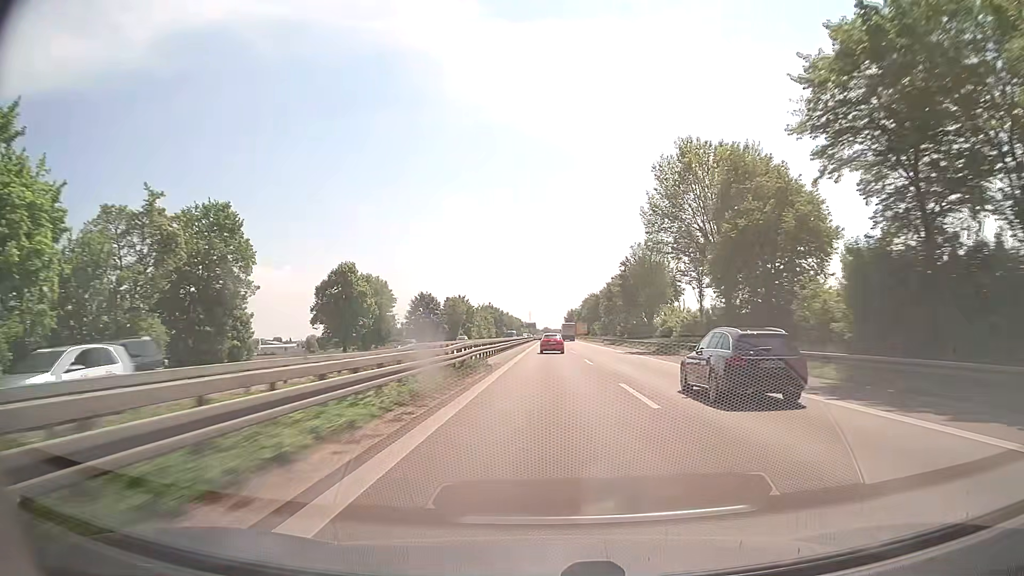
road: trunk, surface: asphalt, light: Day
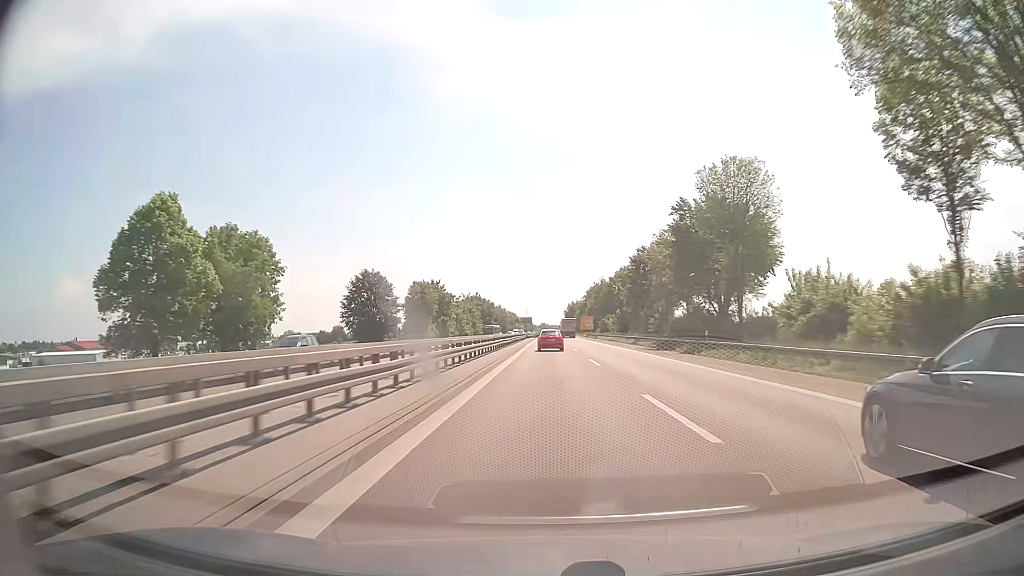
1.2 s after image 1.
(+0.1, +40.0) m; 0°
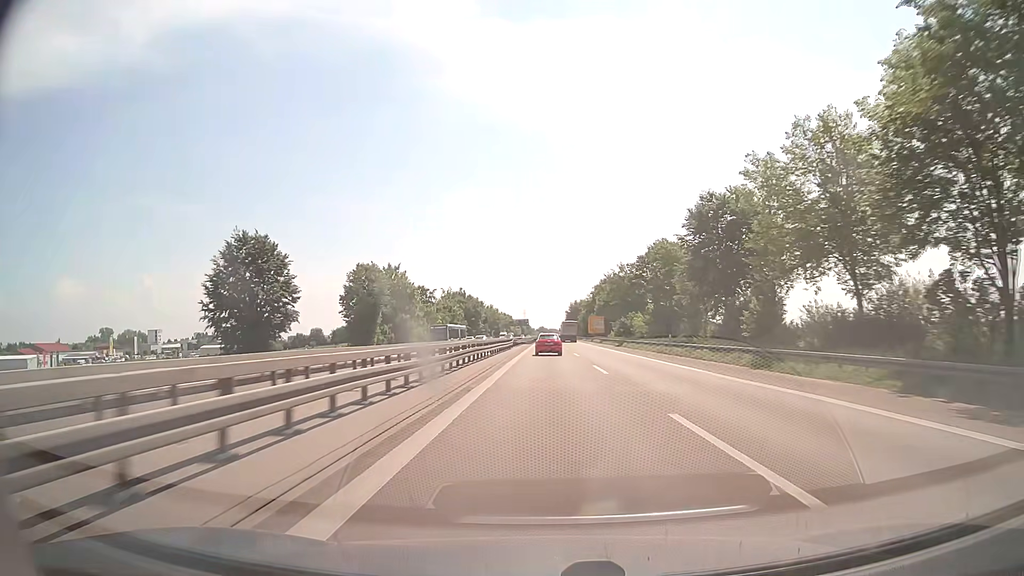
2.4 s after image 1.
(0.0, +38.7) m; 0°
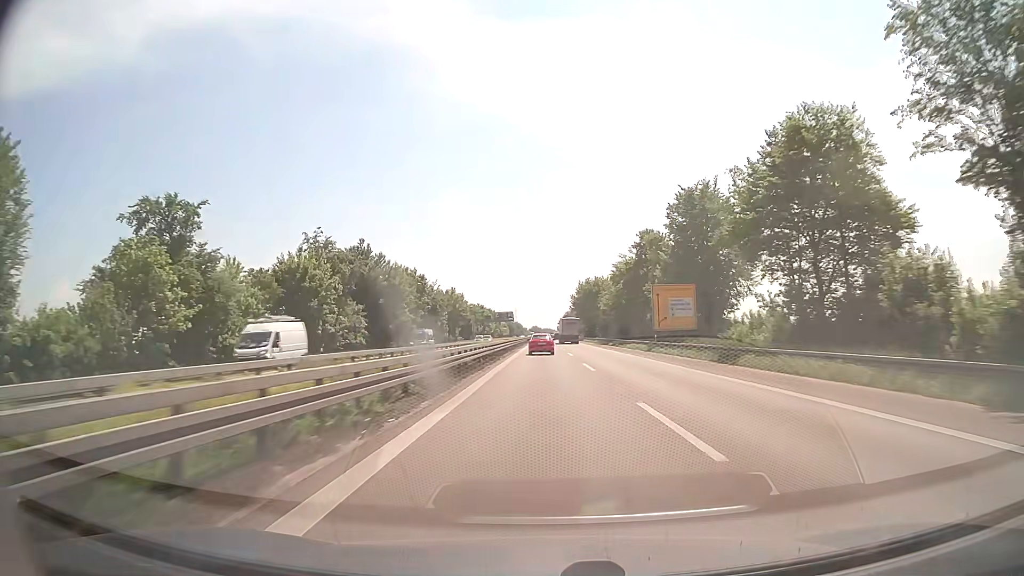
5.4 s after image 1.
(+0.5, +94.9) m; +1°
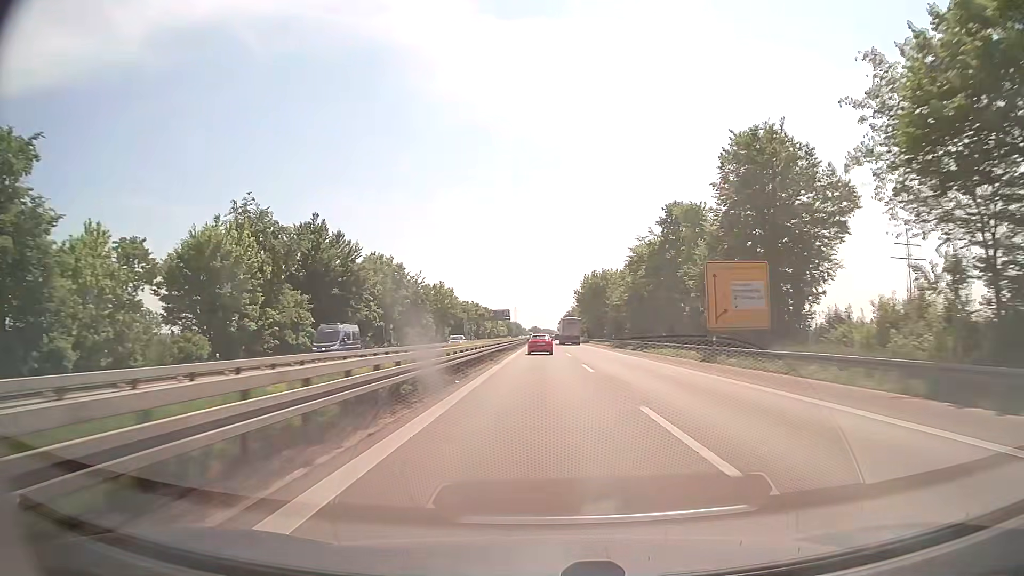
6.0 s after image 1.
(0.0, +18.7) m; 0°
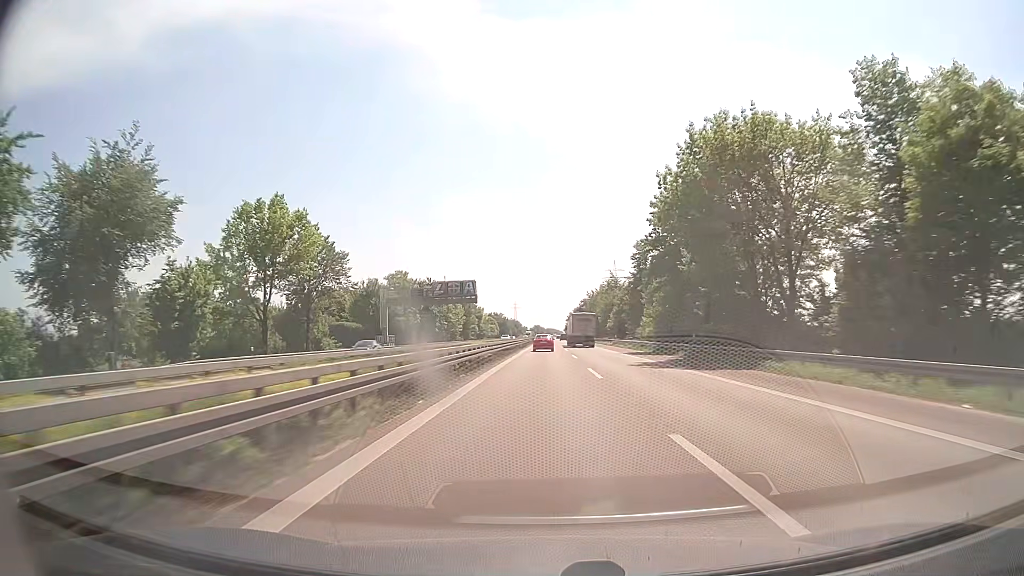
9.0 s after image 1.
(-0.3, +93.4) m; 0°
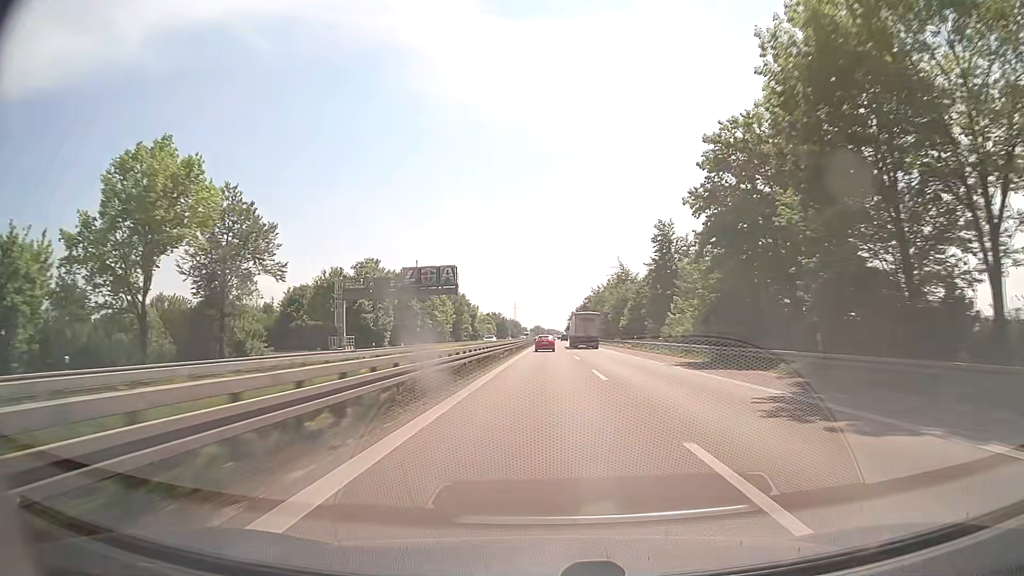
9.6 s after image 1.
(0.0, +18.8) m; 0°
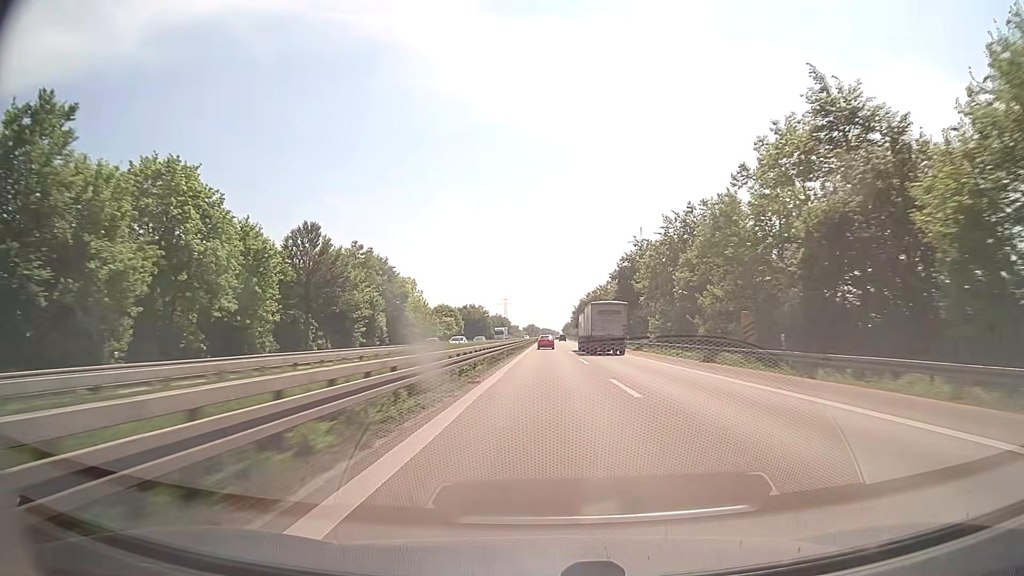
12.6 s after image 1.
(+0.2, +95.6) m; 0°
(0, +10) (0, +20) (0, +30) (0, +40) (0, +50) (0, +60) (0, +70) (0, +80) (0, +90) (0, +100) m
